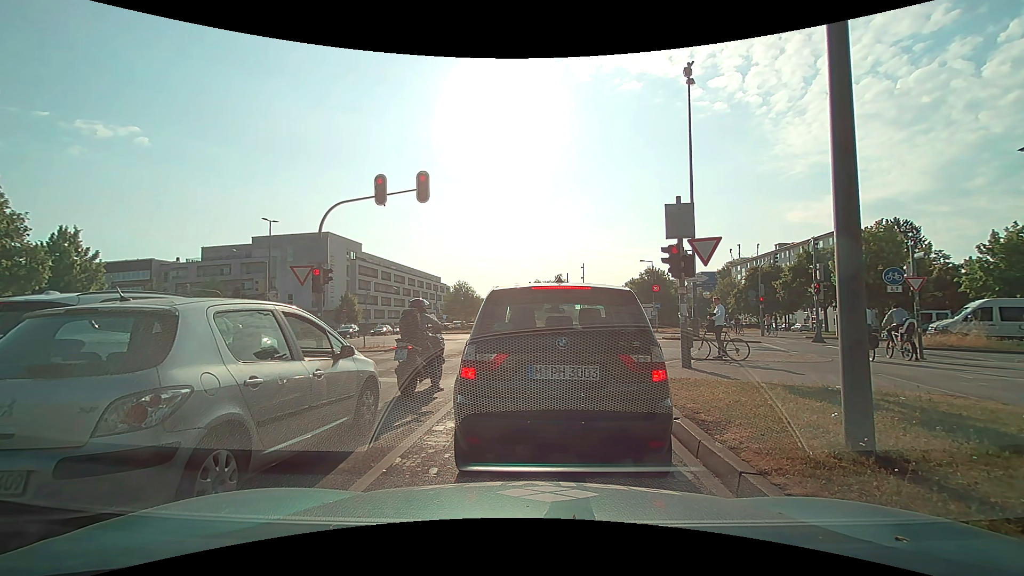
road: secondary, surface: asphalt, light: Day
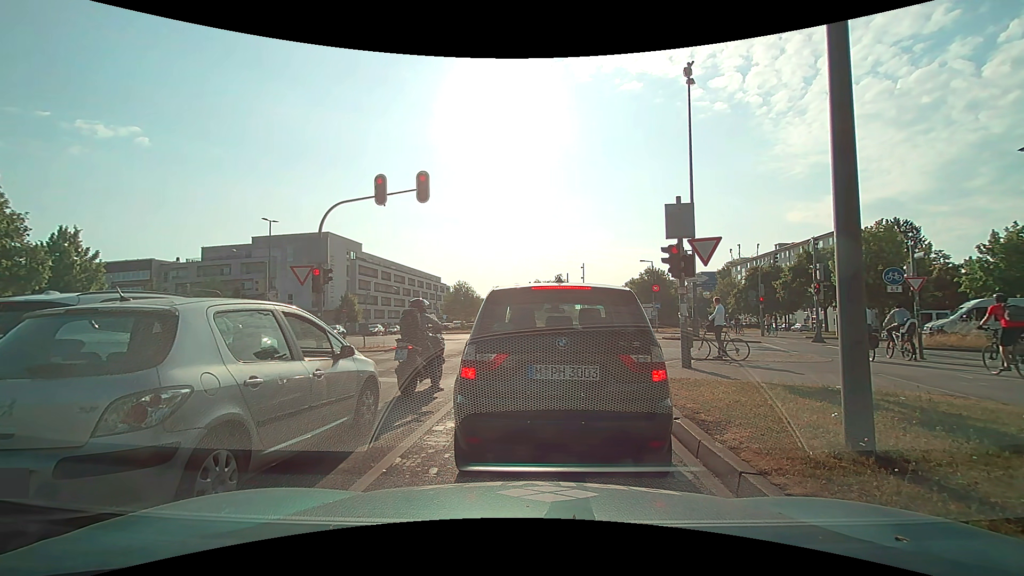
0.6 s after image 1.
(0.0, 0.0) m; 0°
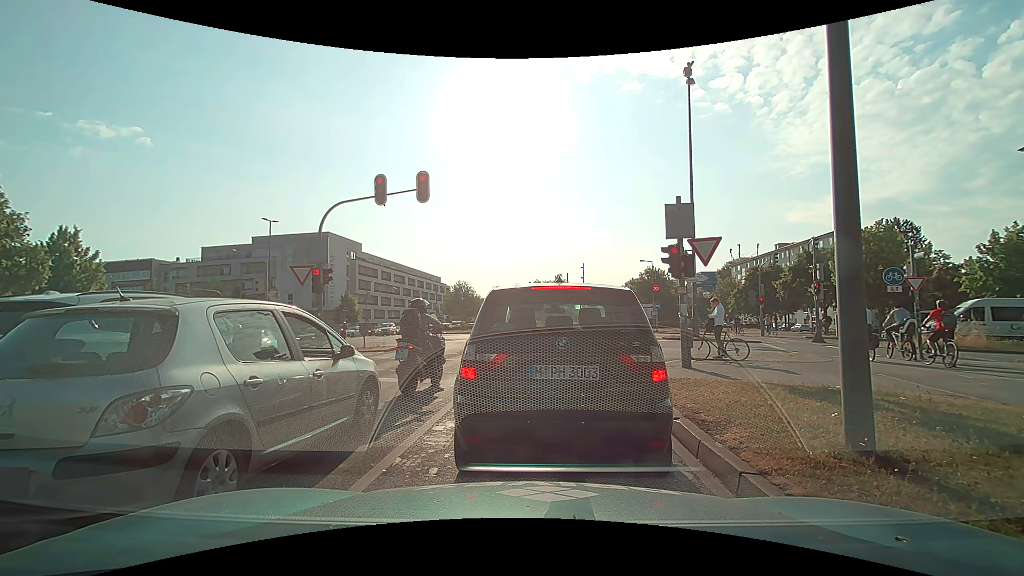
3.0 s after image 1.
(0.0, 0.0) m; 0°
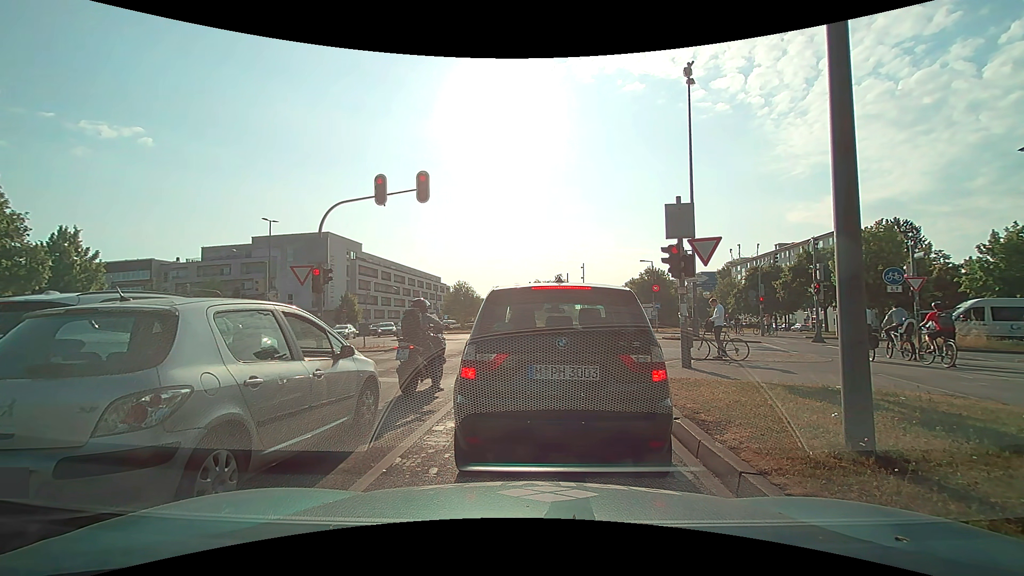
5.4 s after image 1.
(0.0, 0.0) m; 0°
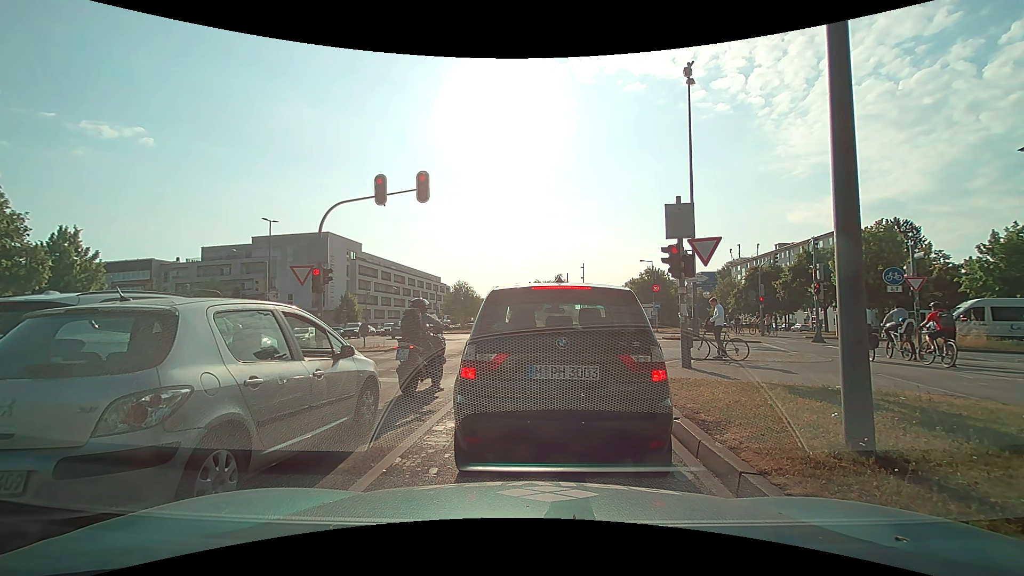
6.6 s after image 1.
(0.0, 0.0) m; 0°
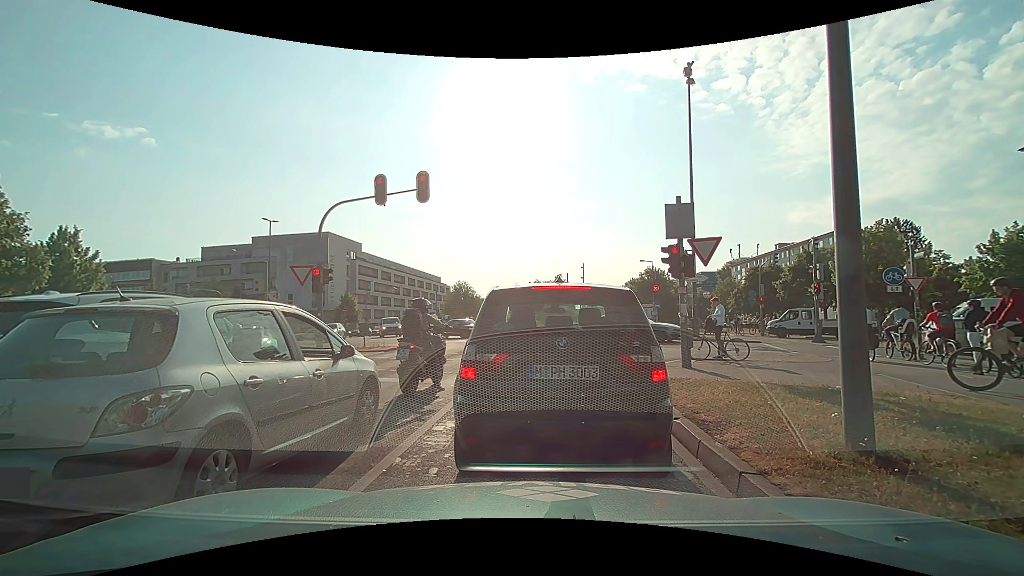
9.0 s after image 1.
(0.0, 0.0) m; 0°
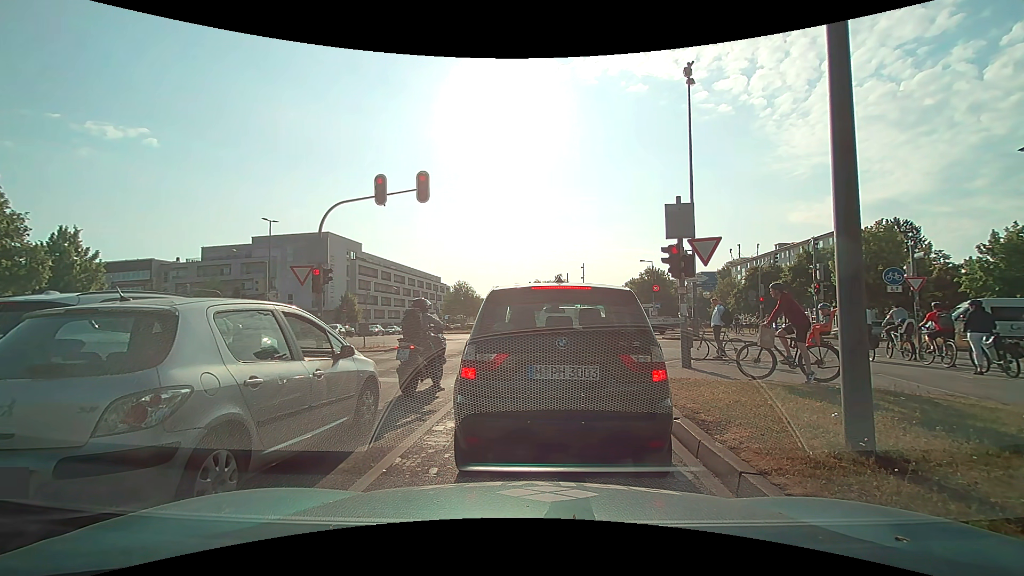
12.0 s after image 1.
(0.0, 0.0) m; 0°
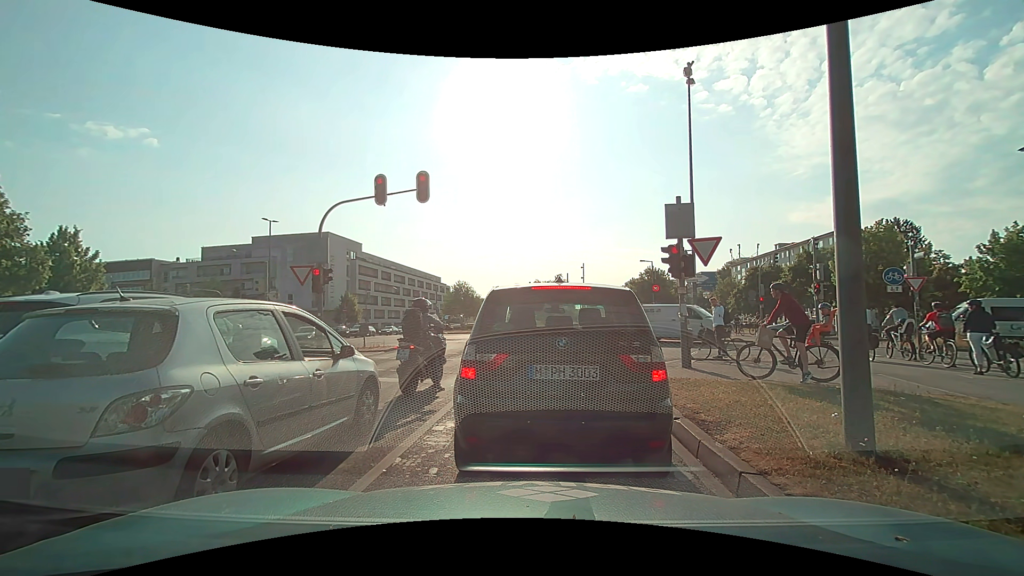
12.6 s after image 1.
(0.0, 0.0) m; 0°
(0, +10) (+1, +20) (+3, +30) (+6, +39) (+8, +49) (+9, +59) (+11, +69) (+11, +79) (+12, +89) (+12, +99) m
